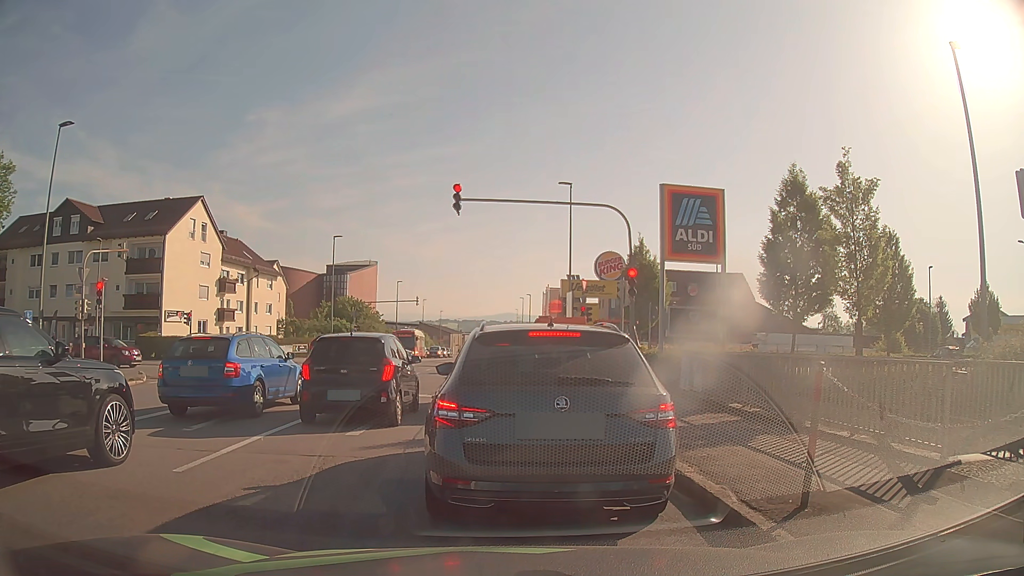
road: tertiary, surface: asphalt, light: Day
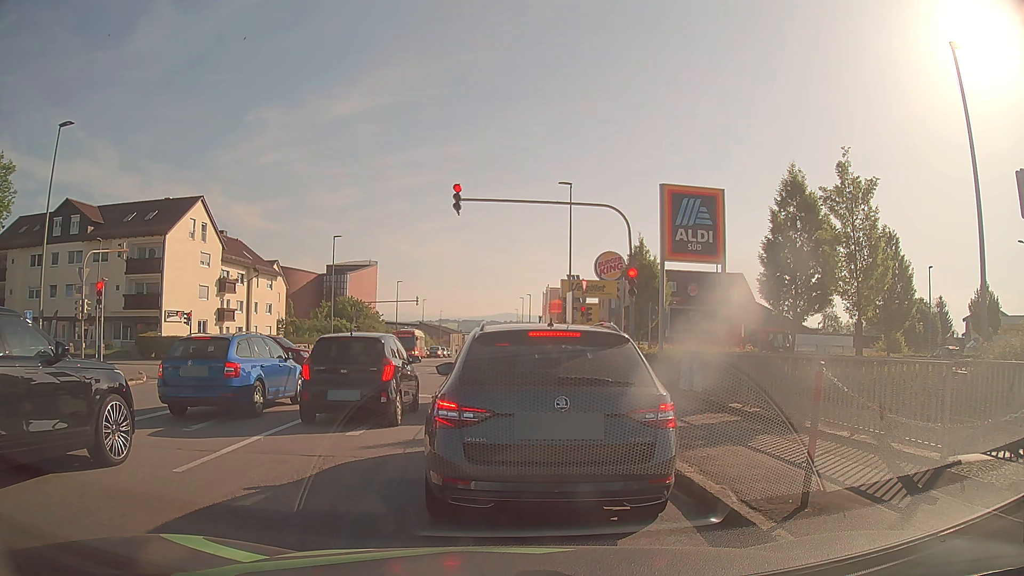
(0.0, 0.0) m; 0°
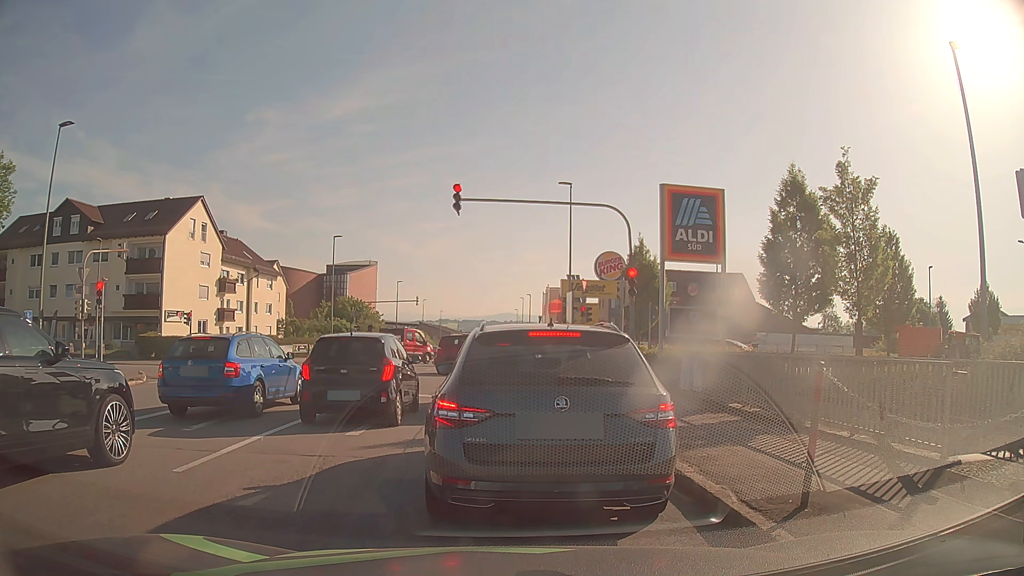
(0.0, 0.0) m; 0°
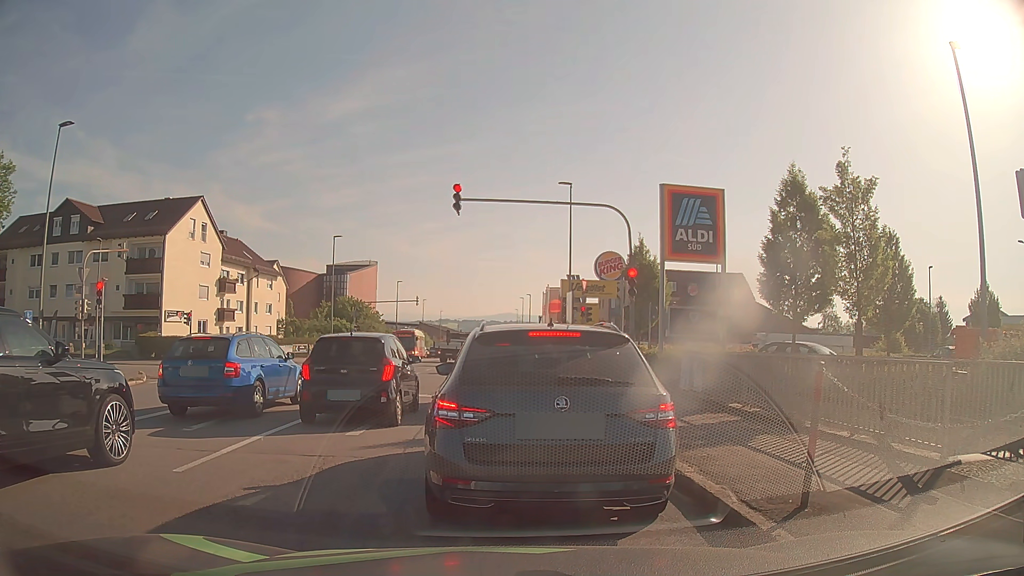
(0.0, 0.0) m; 0°
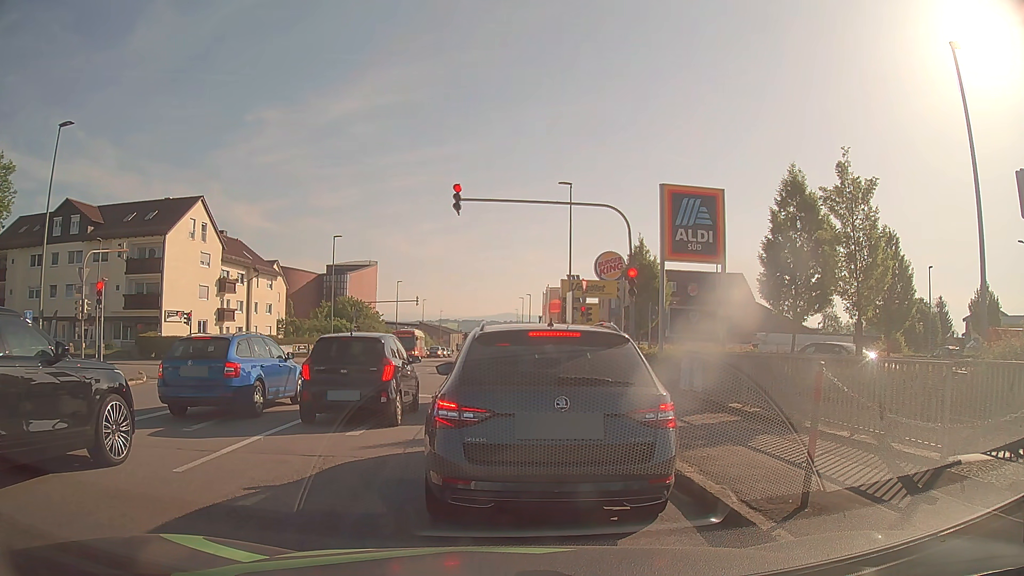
(0.0, 0.0) m; 0°
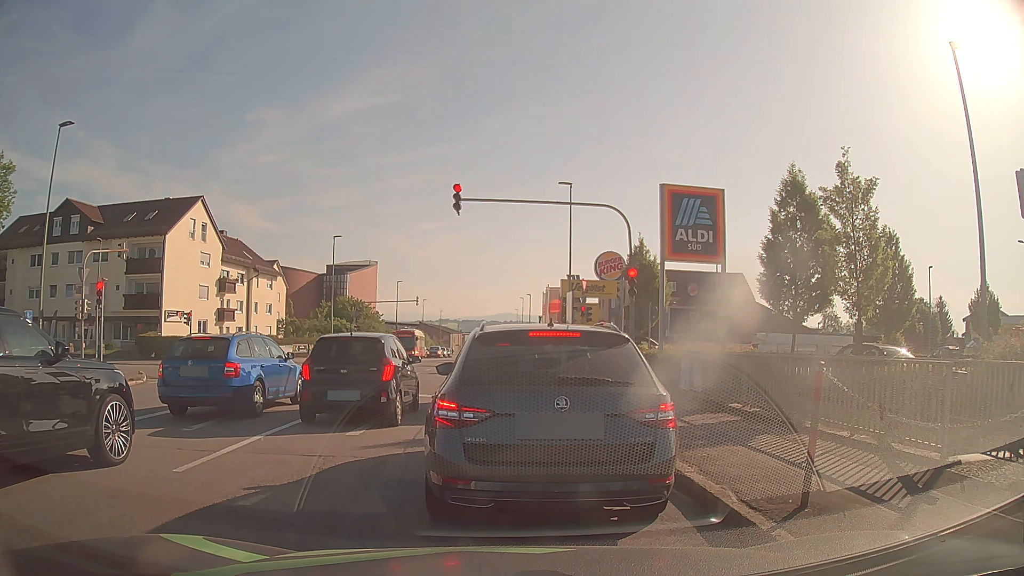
(0.0, 0.0) m; 0°
